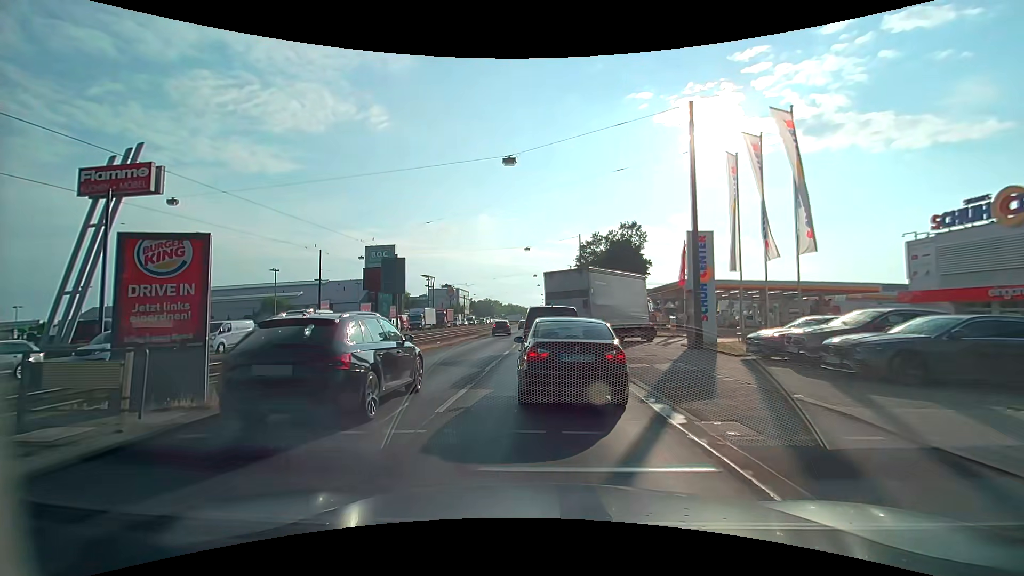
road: primary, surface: asphalt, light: Day
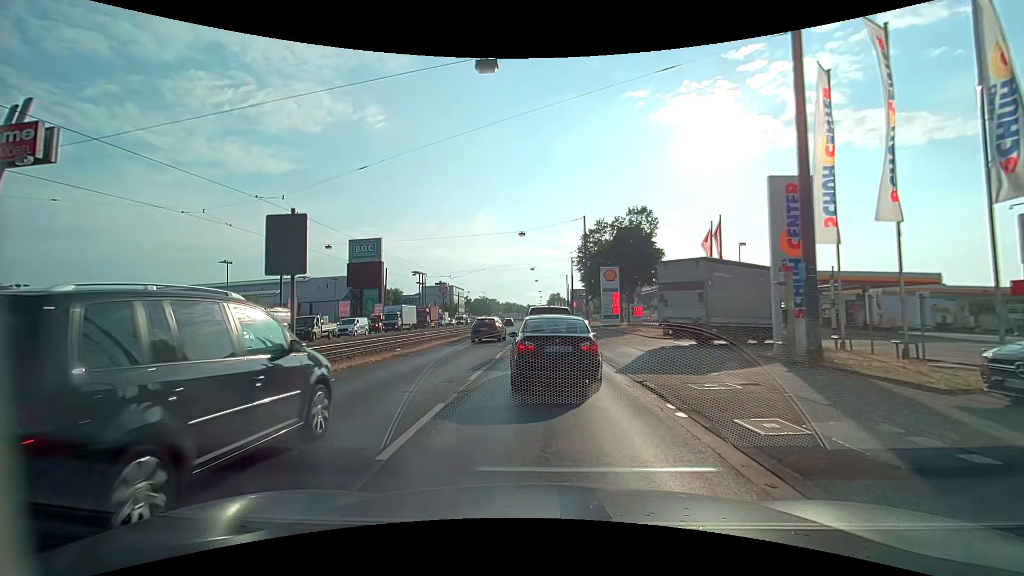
(0.0, +8.7) m; 0°
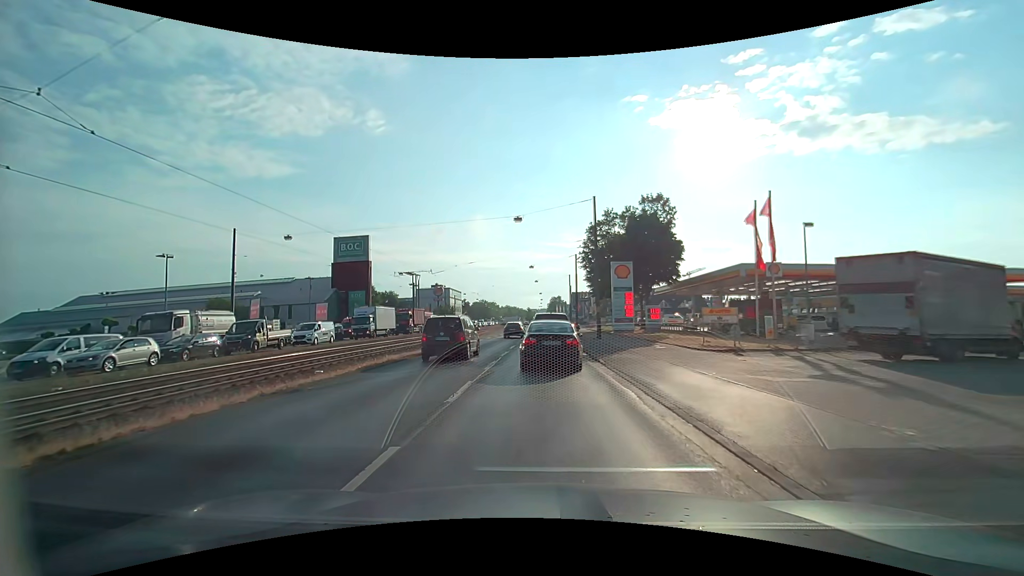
(0.0, +8.7) m; 0°
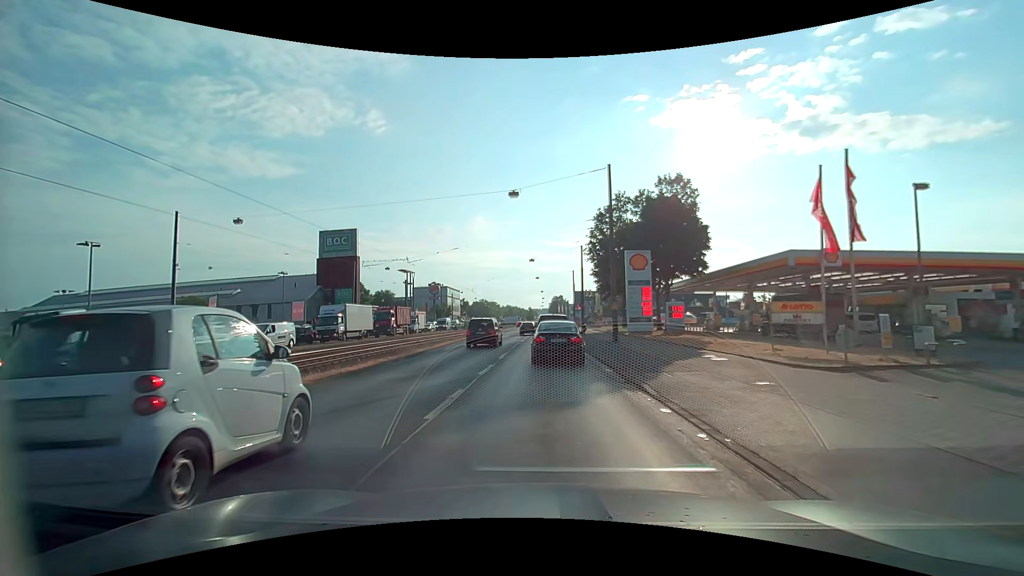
(0.0, +7.7) m; 0°
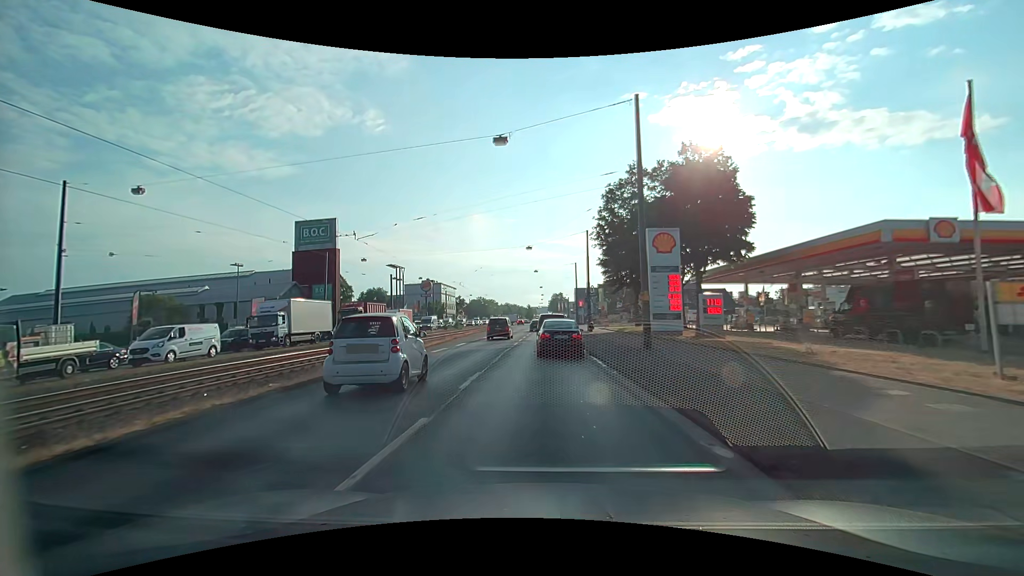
(0.0, +9.2) m; 0°
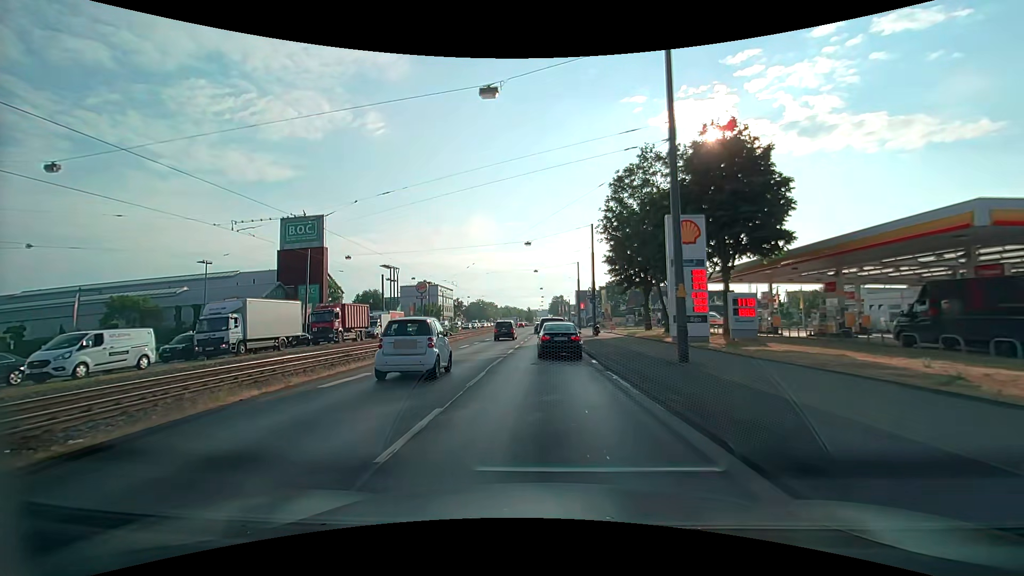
(0.0, +5.1) m; 0°
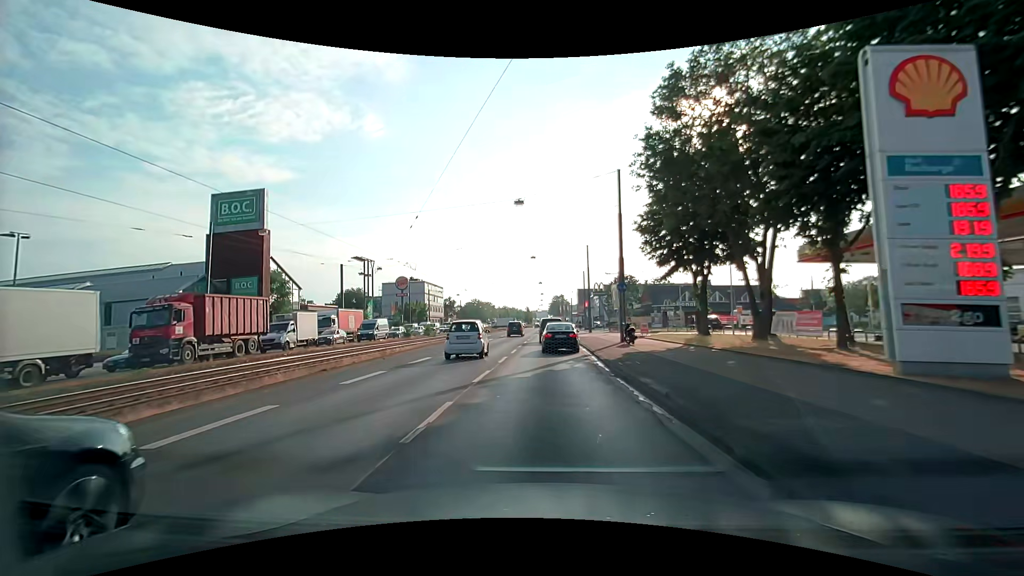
(+0.1, +17.5) m; 0°
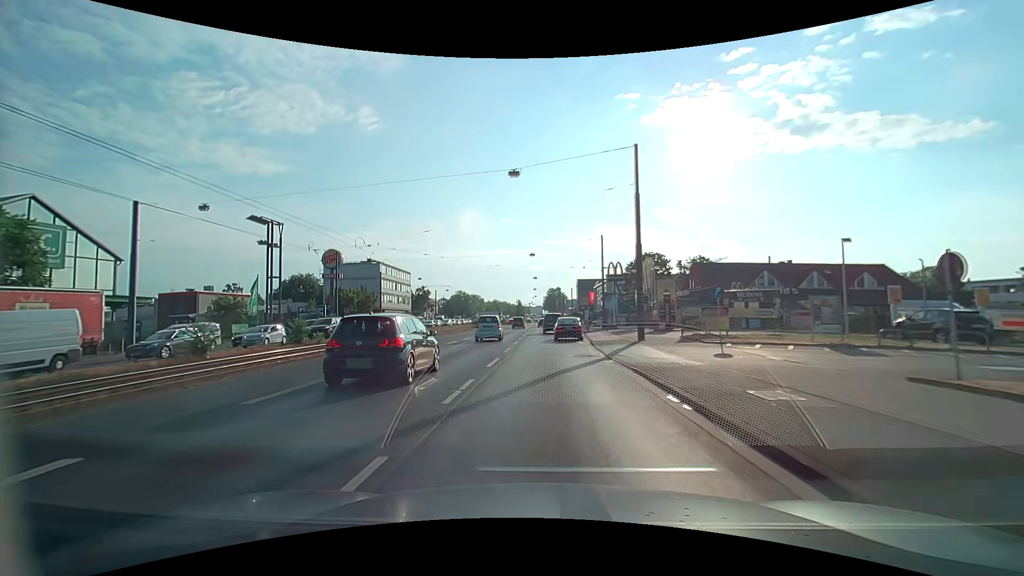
(+0.1, +34.3) m; +1°
(0, +10) (0, +20) (0, +30) (0, +40) (0, +50) (0, +60) (0, +70) (0, +80) (0, +90) (0, +100) m
